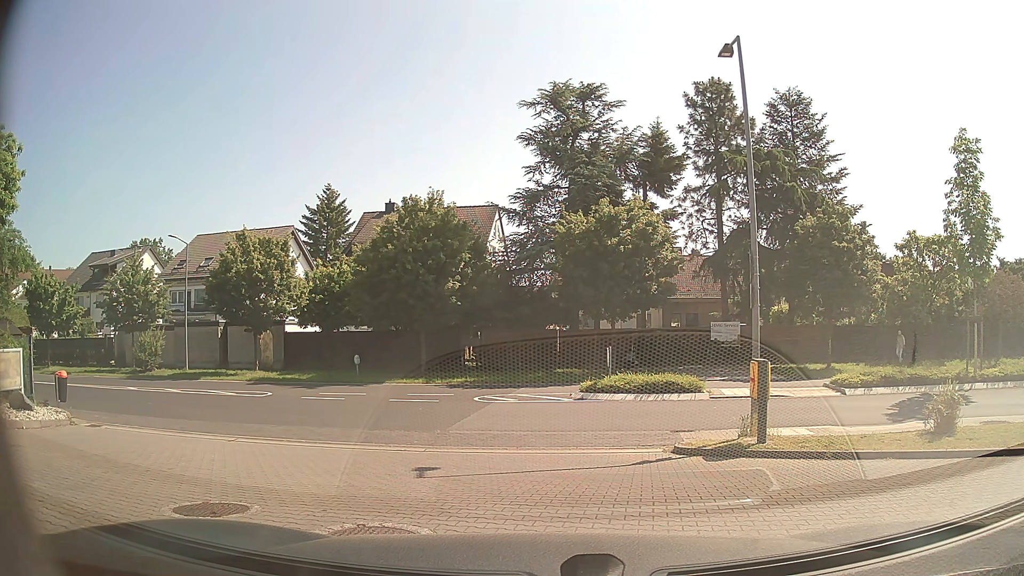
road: service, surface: paving_stones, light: Day
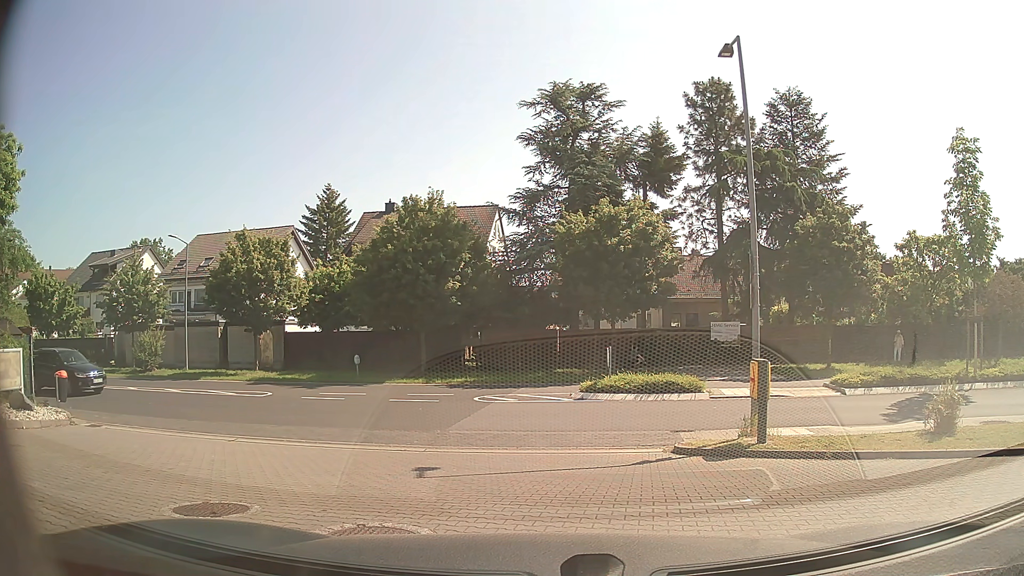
(0.0, 0.0) m; 0°
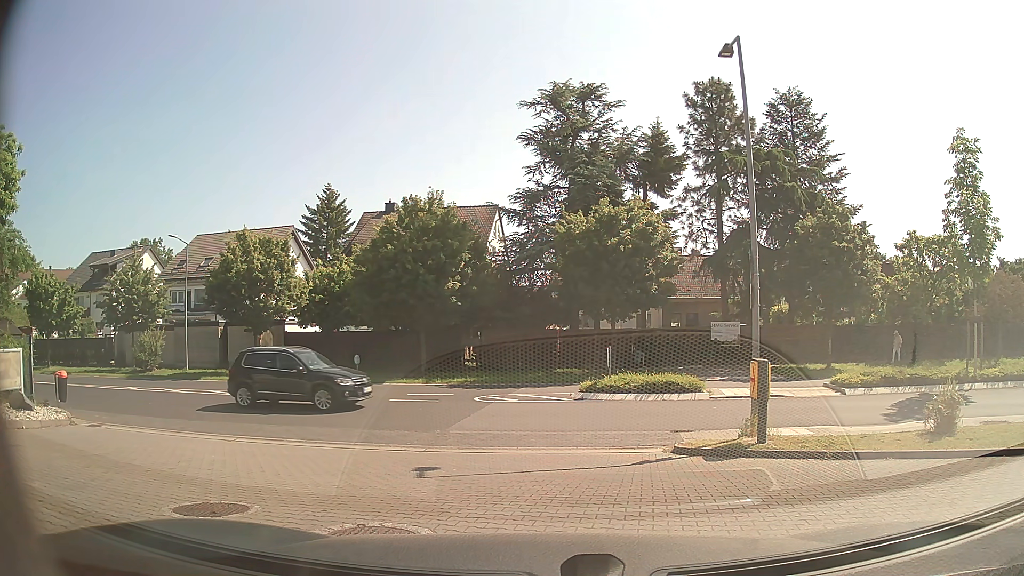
(0.0, 0.0) m; 0°
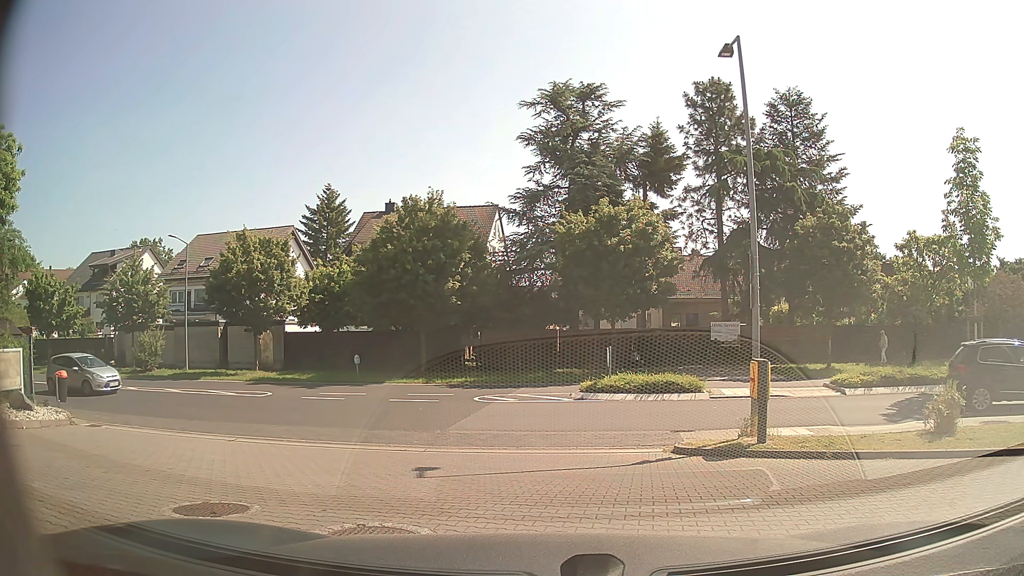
(0.0, 0.0) m; 0°
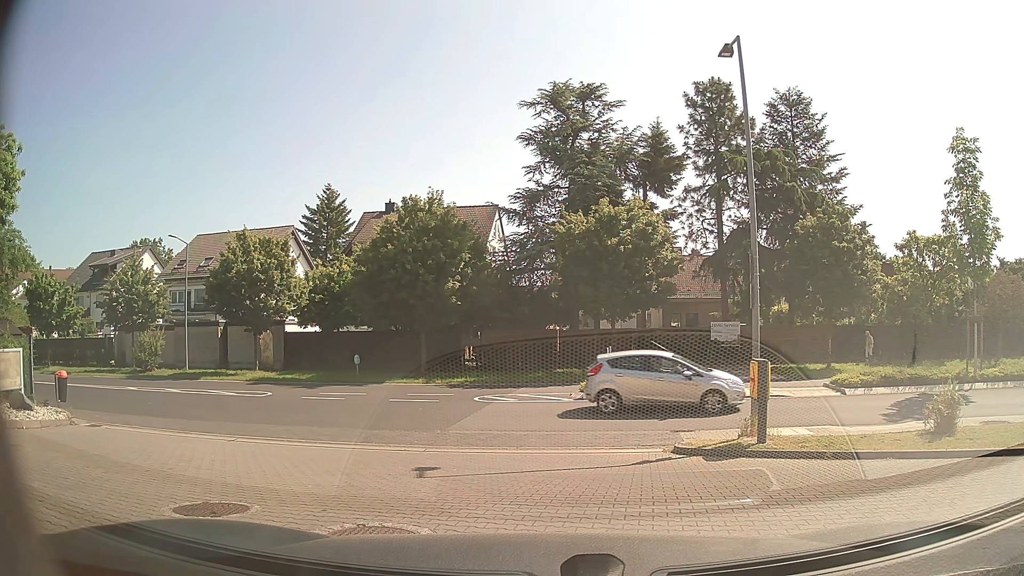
(0.0, 0.0) m; 0°
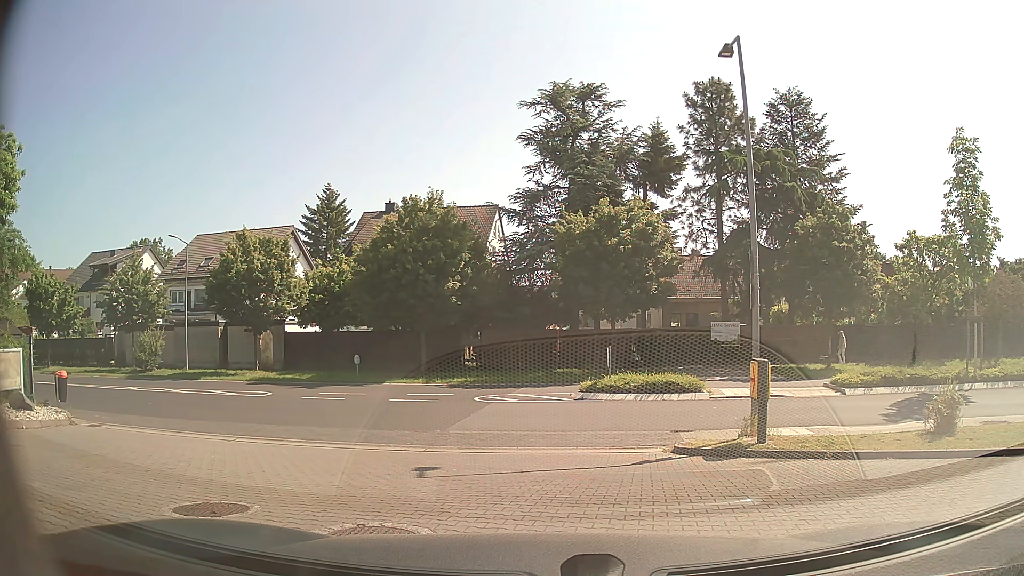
(0.0, 0.0) m; 0°
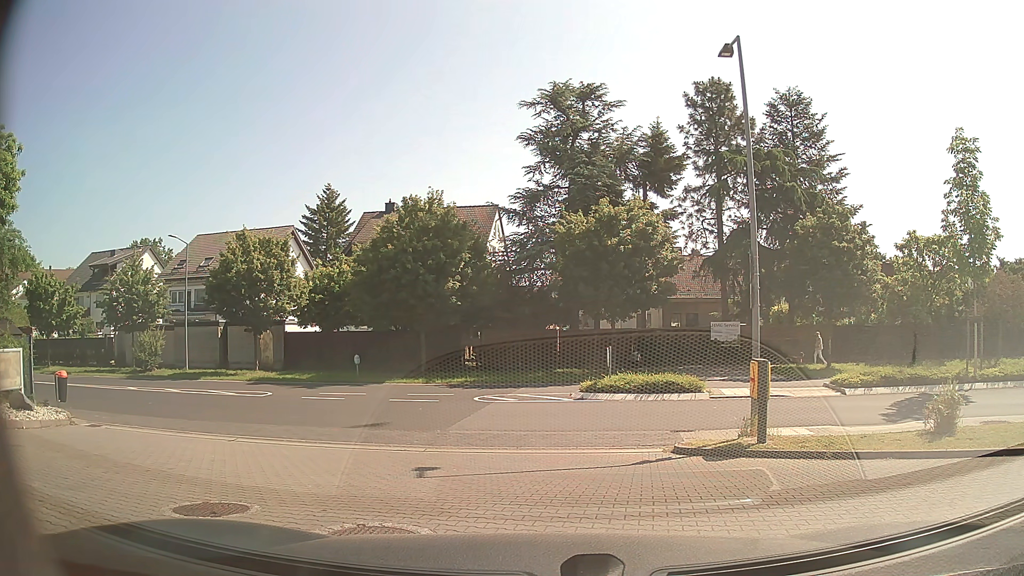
(0.0, 0.0) m; 0°
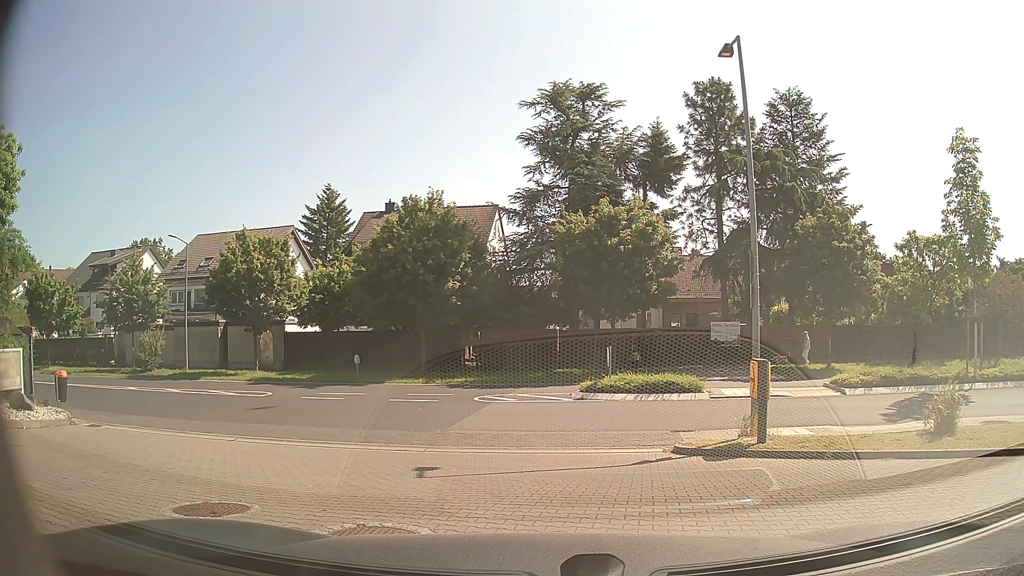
(0.0, 0.0) m; 0°
